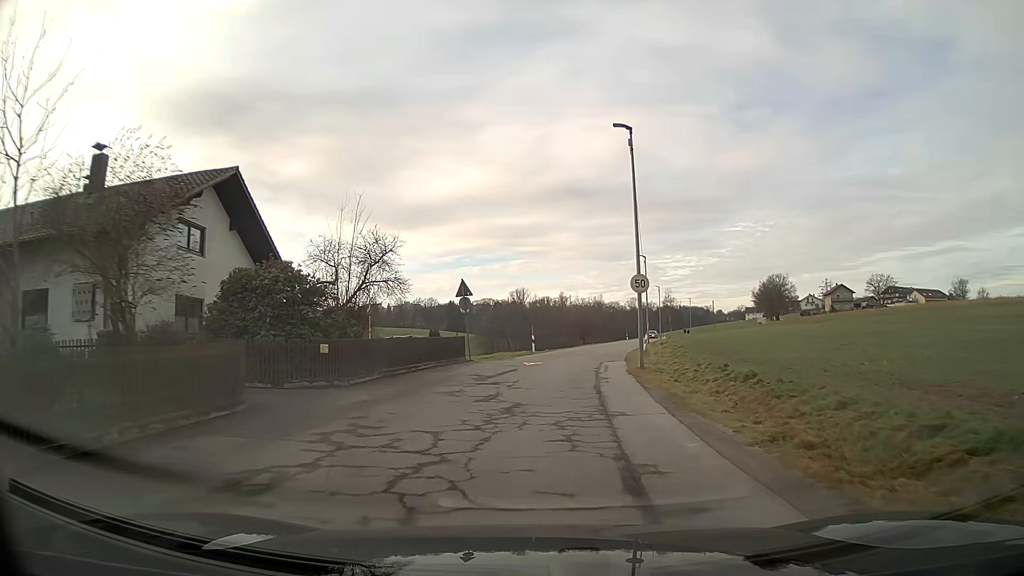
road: unclassified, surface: asphalt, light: Day
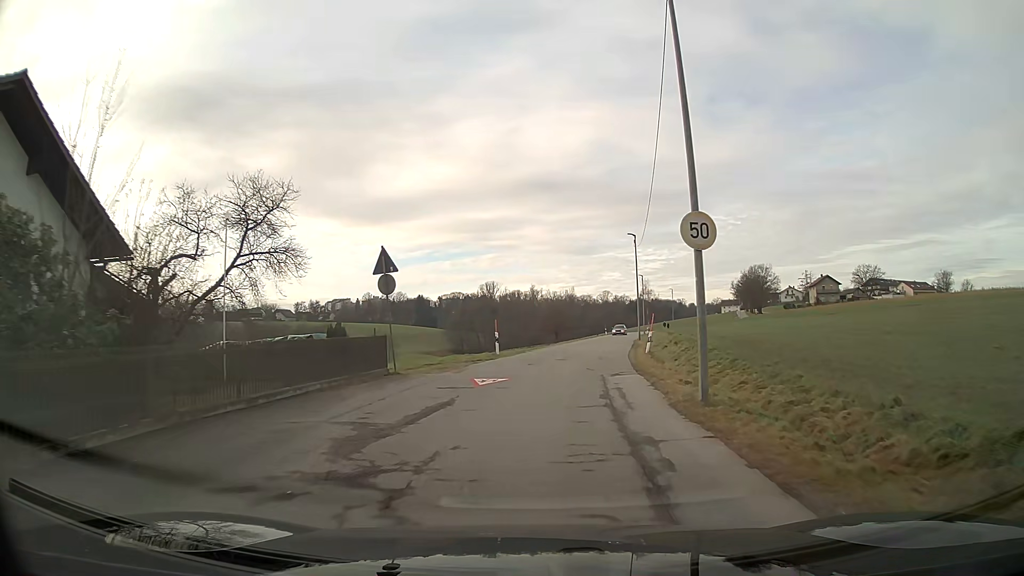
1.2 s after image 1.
(+0.3, +10.7) m; +3°
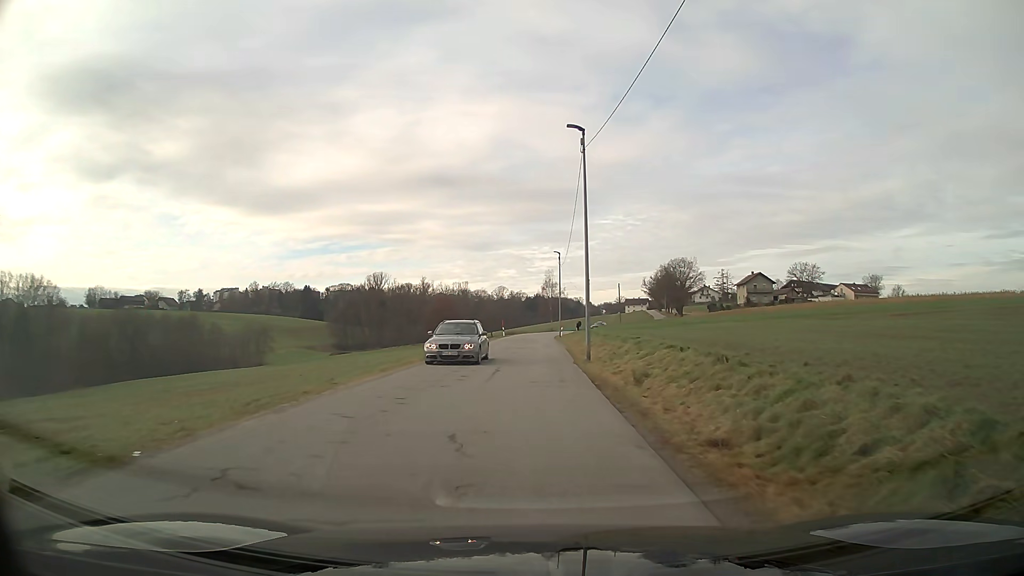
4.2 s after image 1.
(+2.2, +28.1) m; +8°
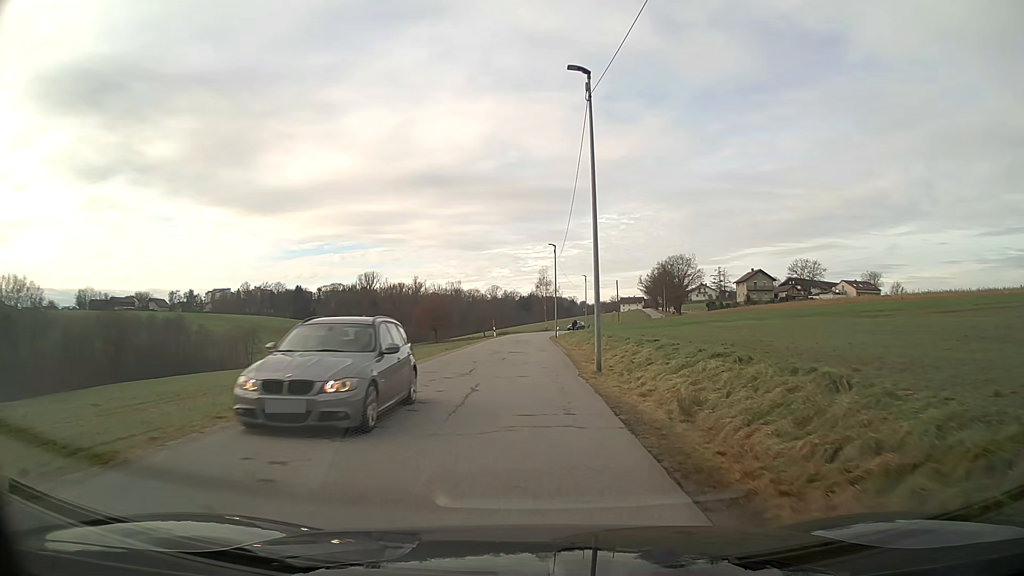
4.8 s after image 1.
(0.0, +5.5) m; 0°
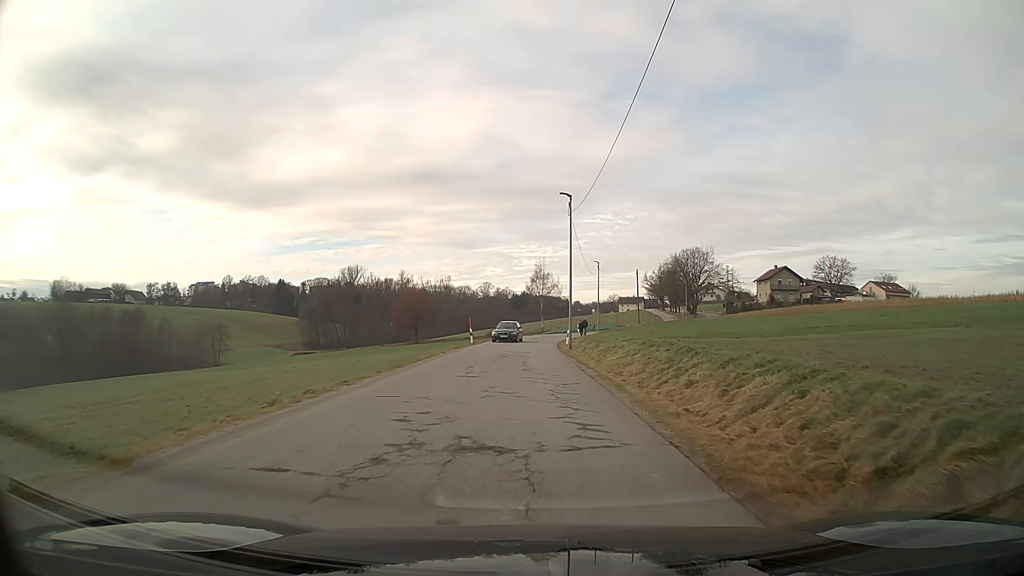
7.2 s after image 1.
(-0.2, +22.9) m; +1°
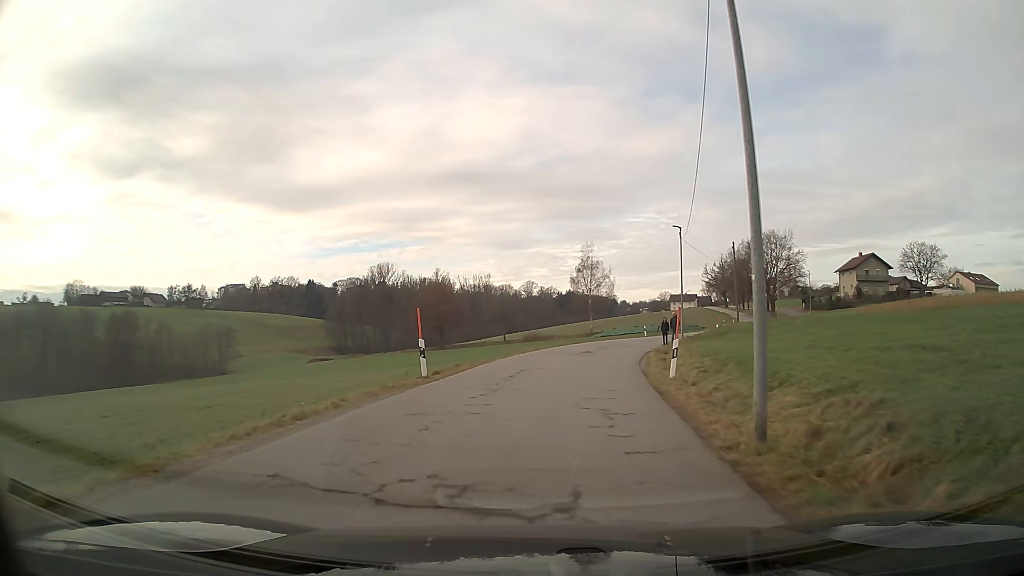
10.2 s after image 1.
(-0.3, +26.4) m; -4°
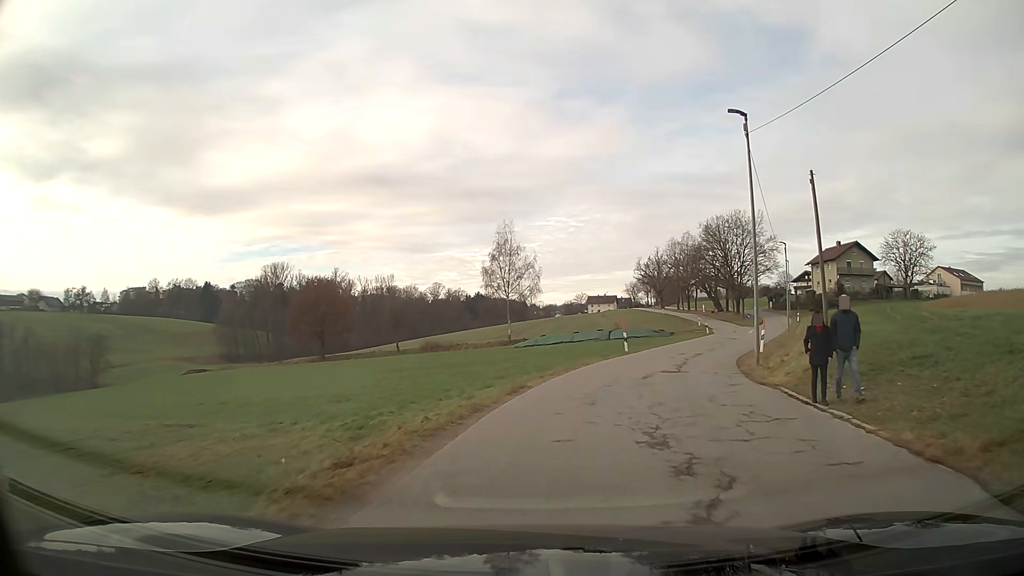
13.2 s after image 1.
(+1.5, +27.7) m; +10°
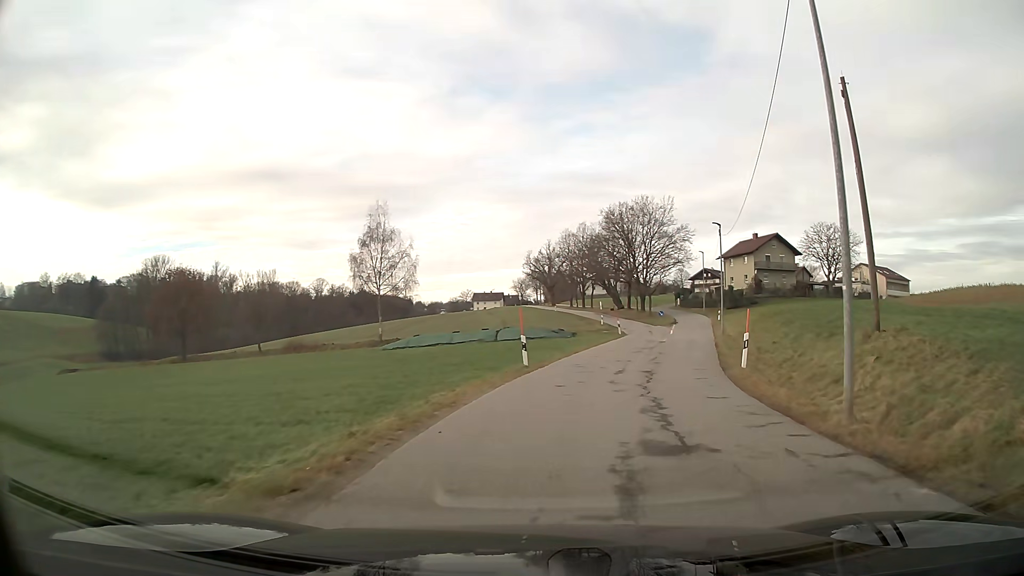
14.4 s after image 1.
(+1.0, +12.0) m; +10°
(+1, +10) (+3, +20) (+5, +29) (+7, +39) (+10, +49) (+12, +59) (+13, +69) (+14, +79) (+15, +89) (+14, +99) m
